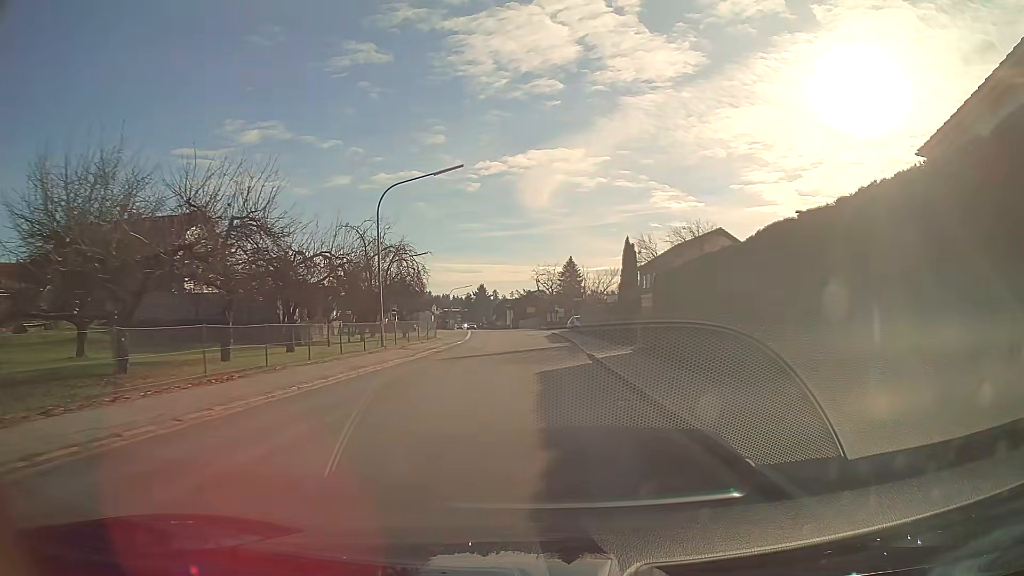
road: tertiary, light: Day
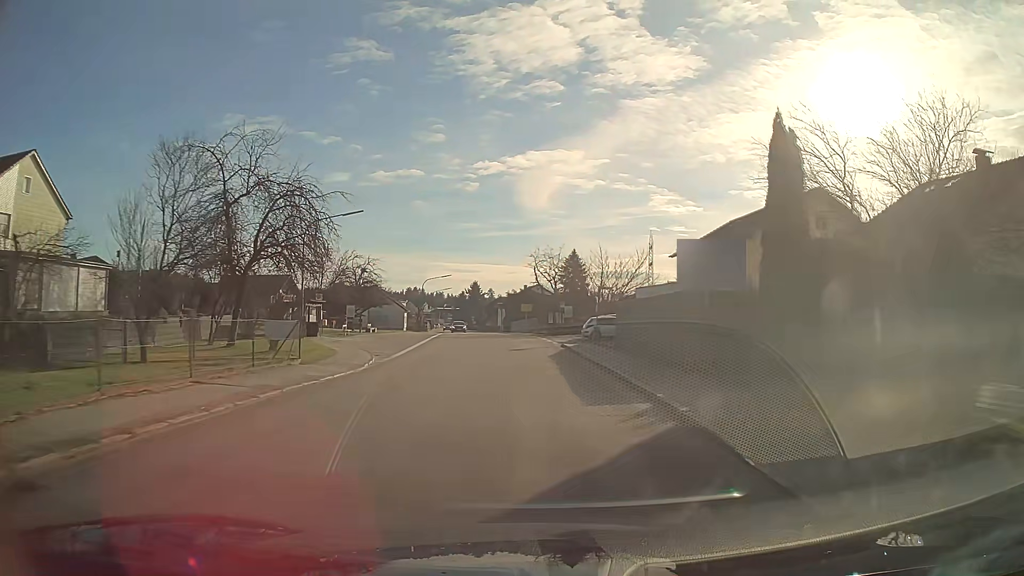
(+0.2, +24.9) m; 0°
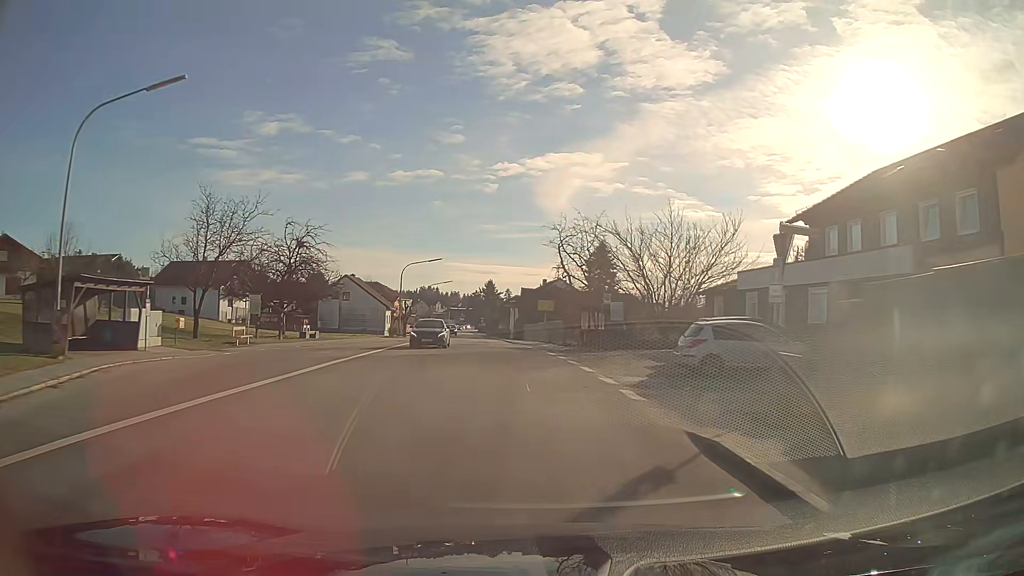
(-0.4, +24.7) m; -2°
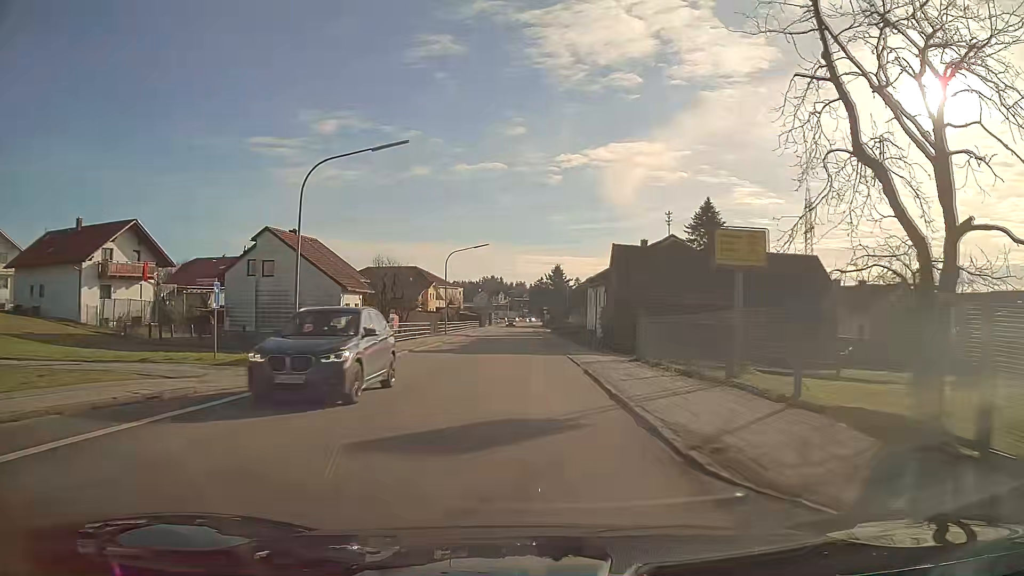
(-2.3, +40.6) m; -6°
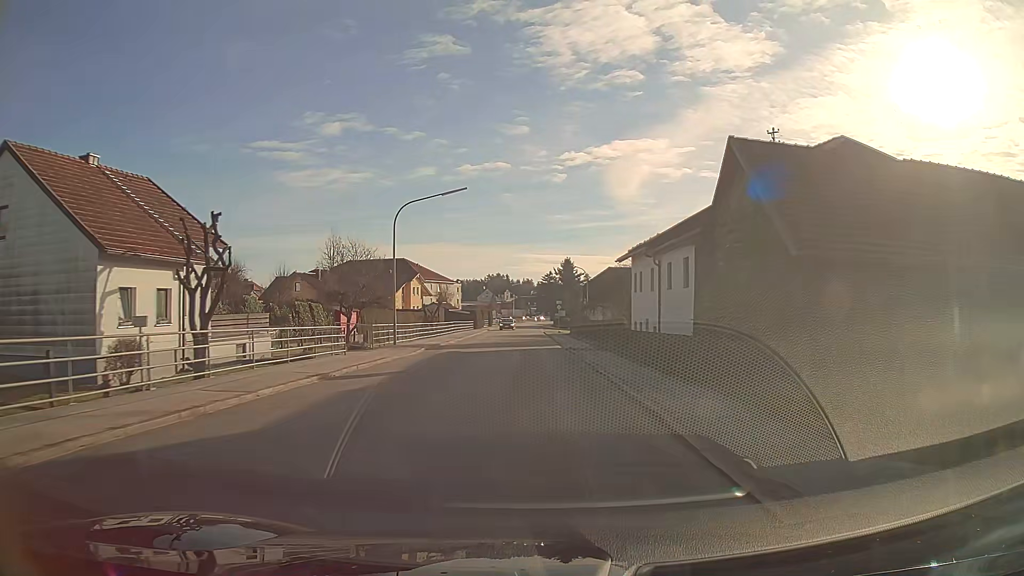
(0.0, +24.5) m; 0°
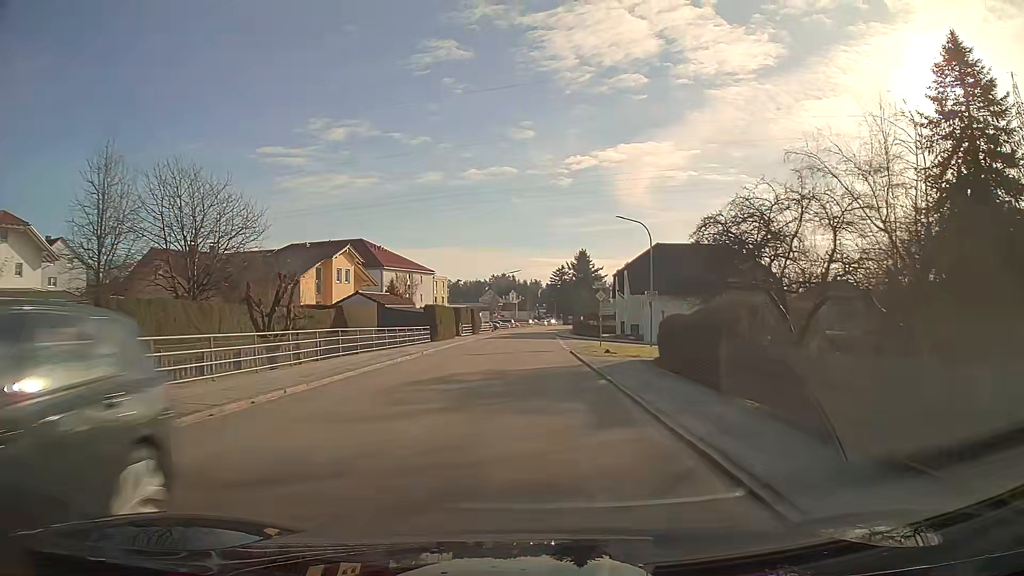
(-0.2, +41.1) m; -1°
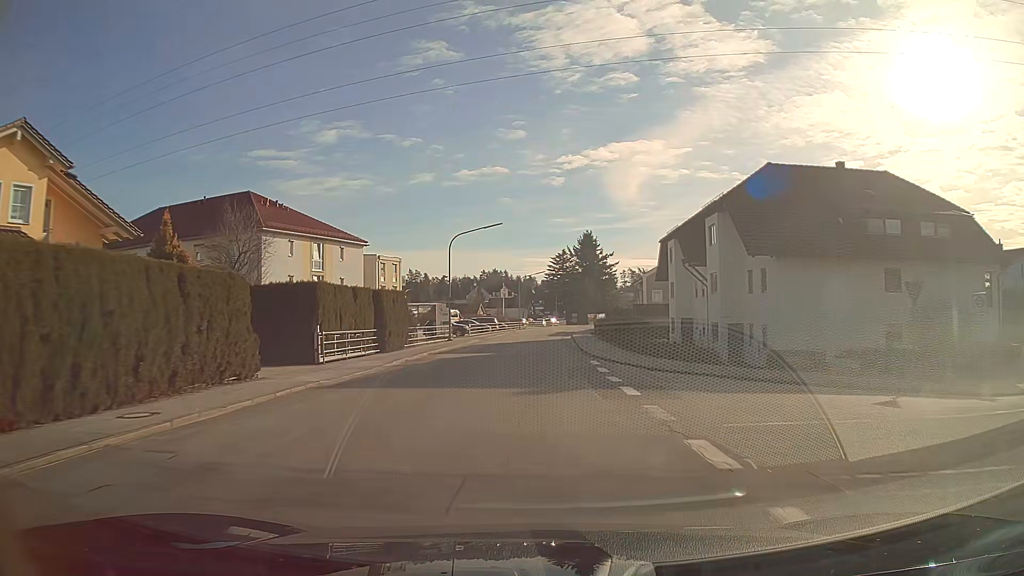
(+0.2, +40.6) m; +1°
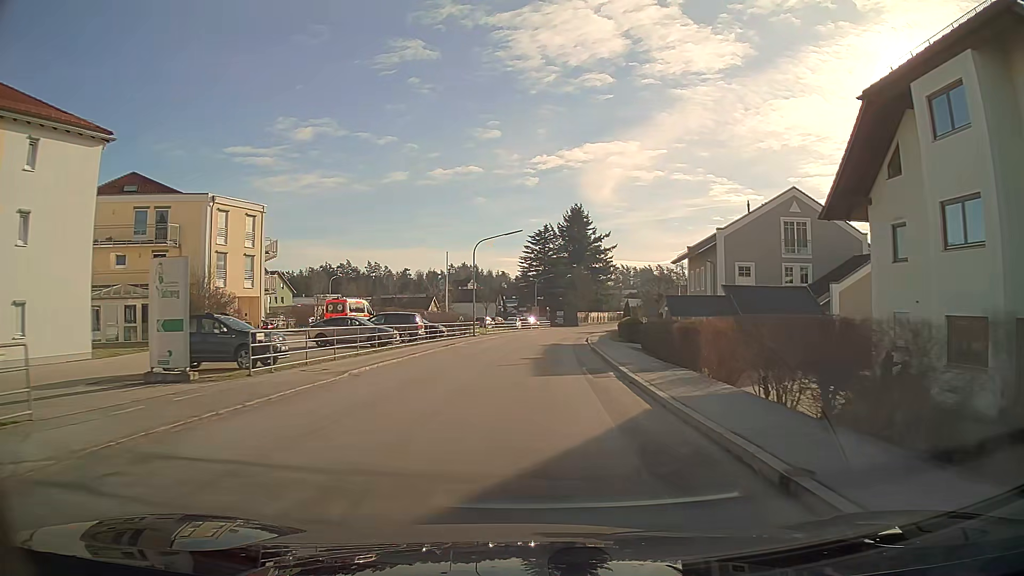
(+0.6, +40.7) m; +3°
